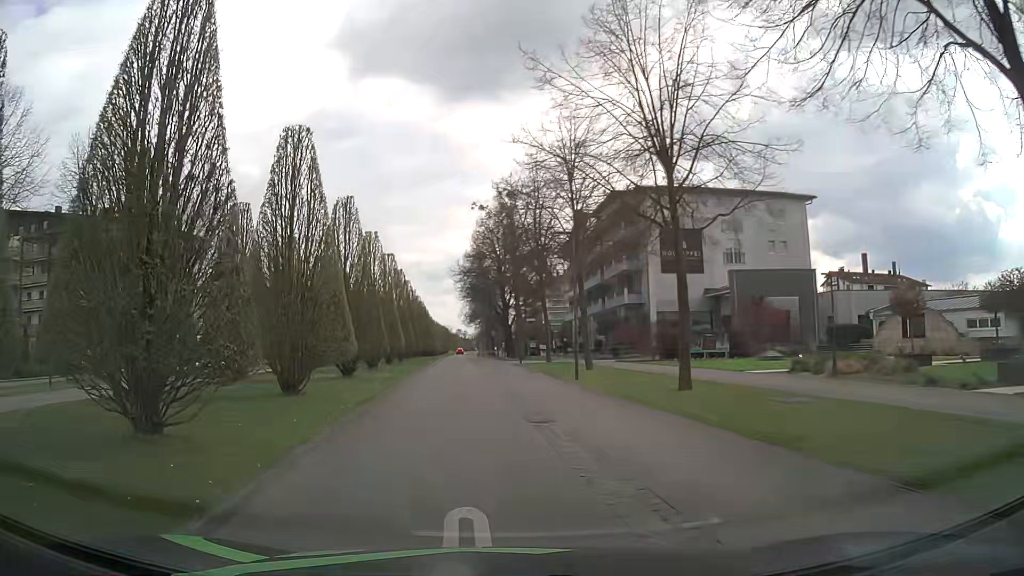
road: residential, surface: asphalt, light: Day
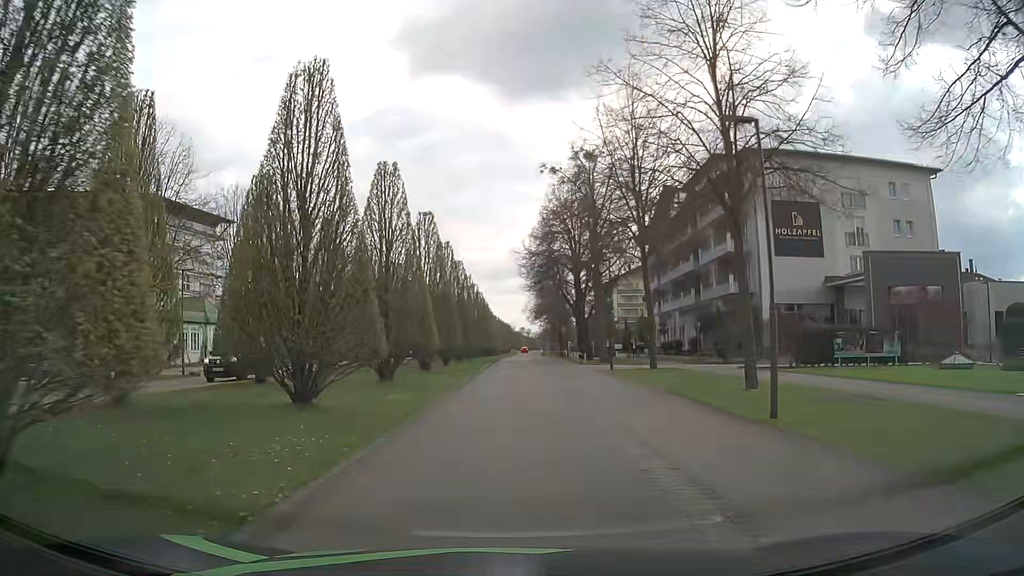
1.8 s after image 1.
(-0.9, +12.3) m; -6°
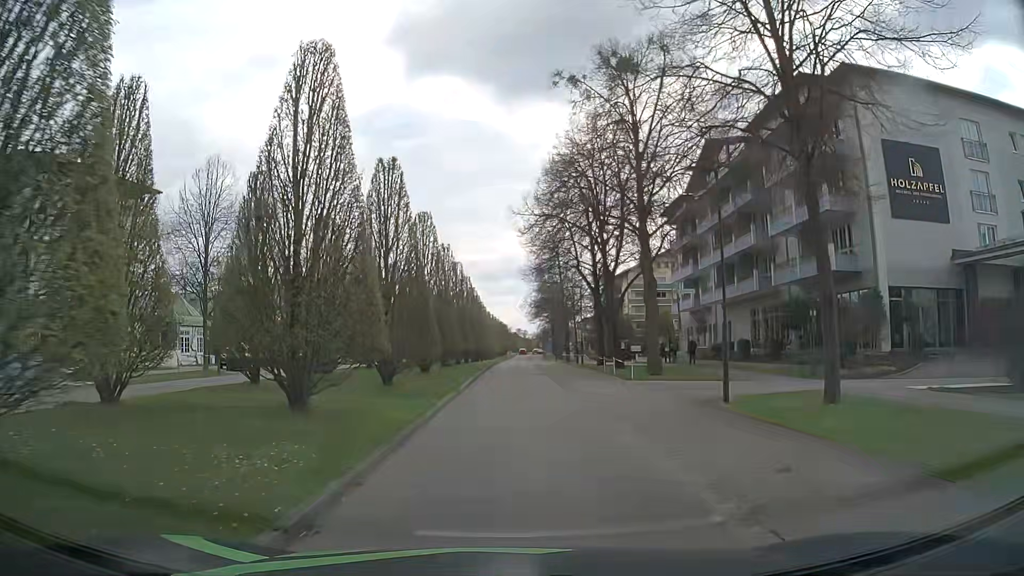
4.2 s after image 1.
(0.0, +16.6) m; 0°
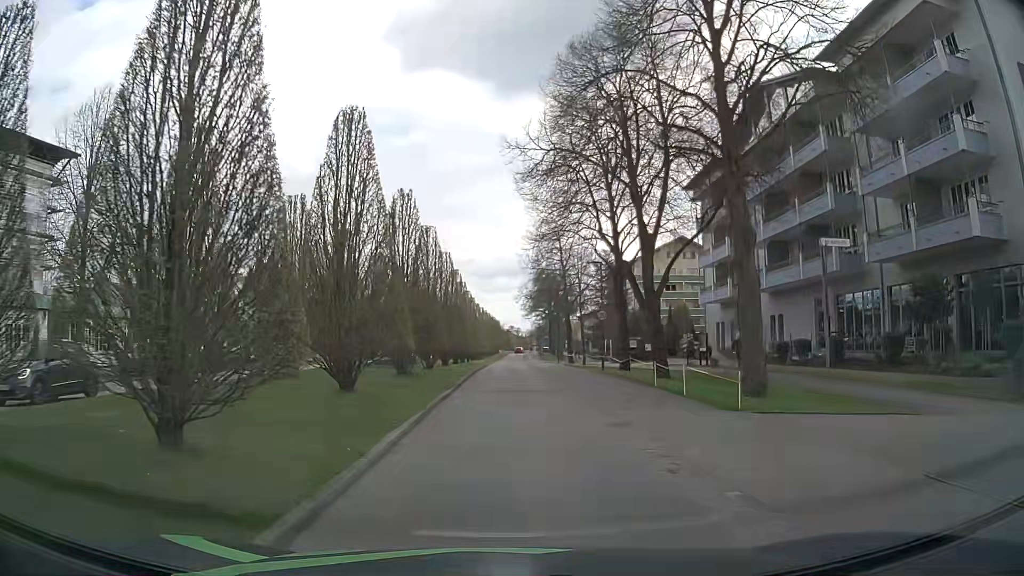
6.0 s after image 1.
(+0.1, +12.4) m; +1°
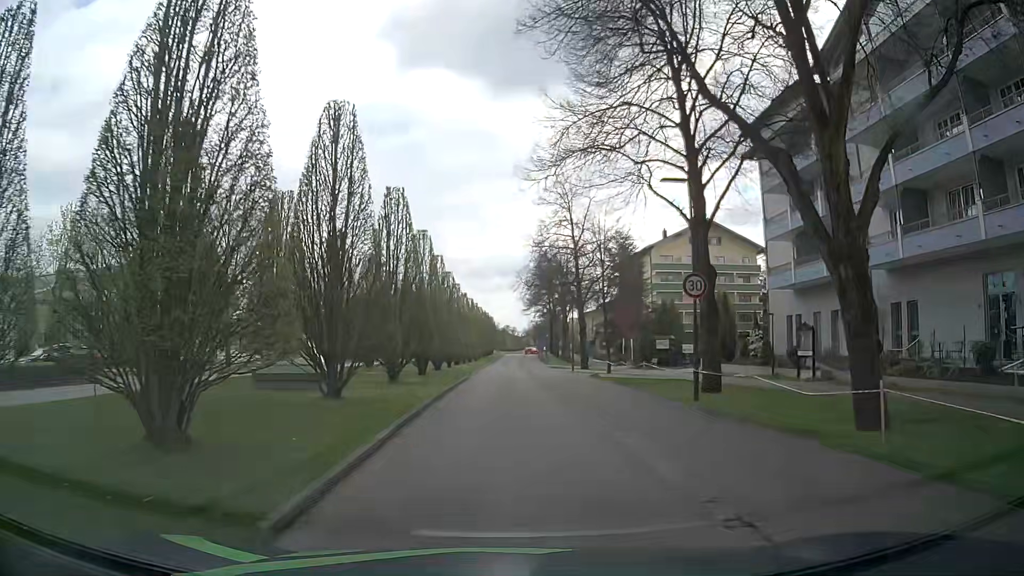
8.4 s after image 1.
(-0.1, +16.4) m; +1°
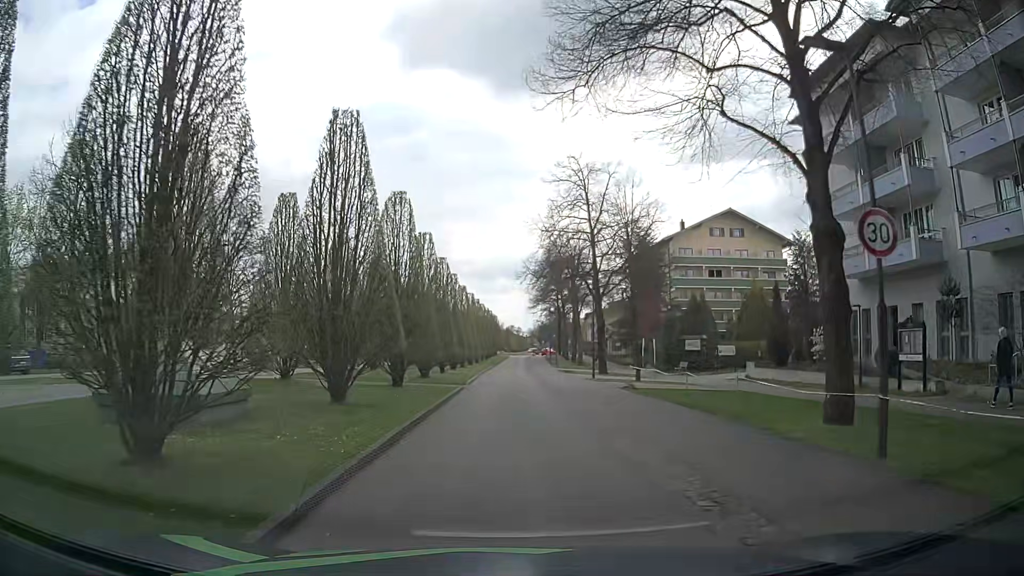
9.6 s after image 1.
(-0.1, +8.0) m; -1°
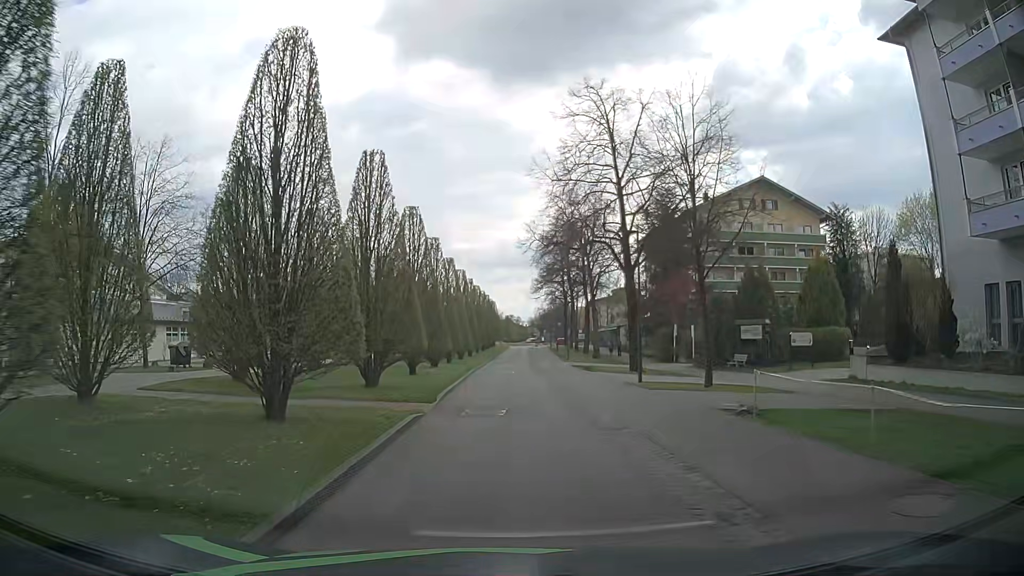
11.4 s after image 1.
(0.0, +12.1) m; 0°
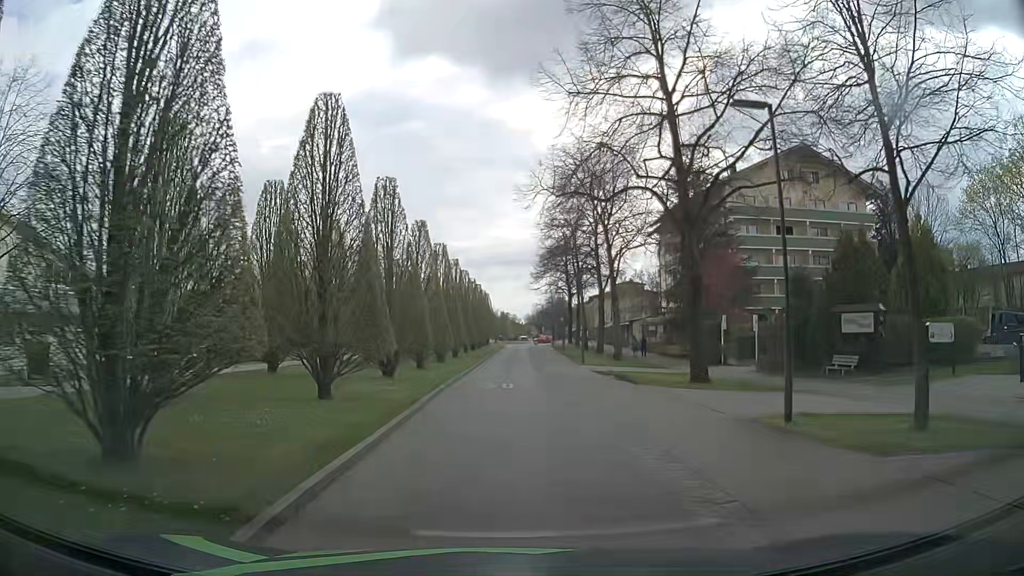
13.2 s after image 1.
(0.0, +12.4) m; 0°
(0, +10) (0, +20) (0, +30) (0, +40) (0, +50) (0, +60) (+1, +70) (+1, +80) (+1, +90) (+2, +100) m
